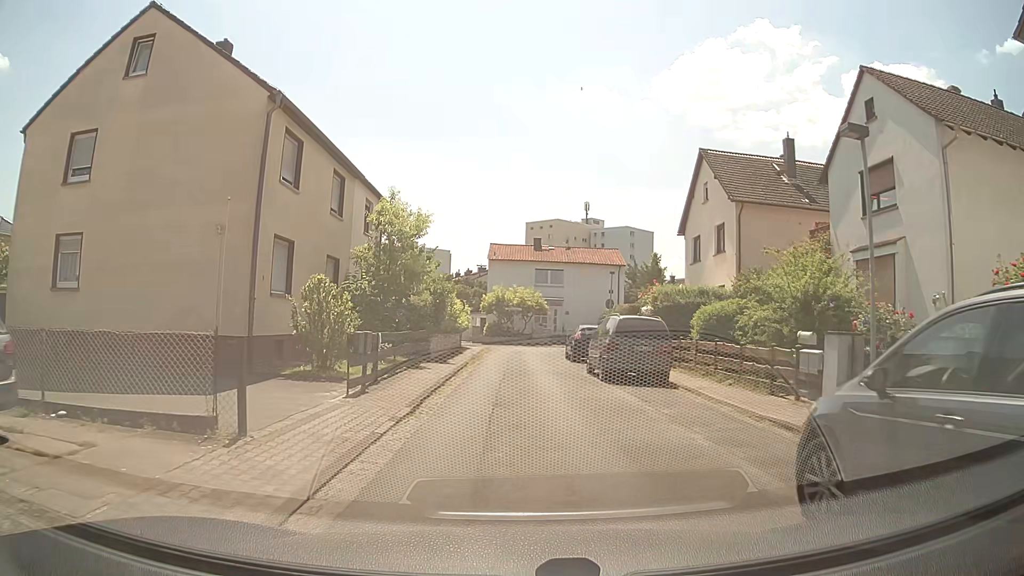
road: residential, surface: asphalt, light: Day
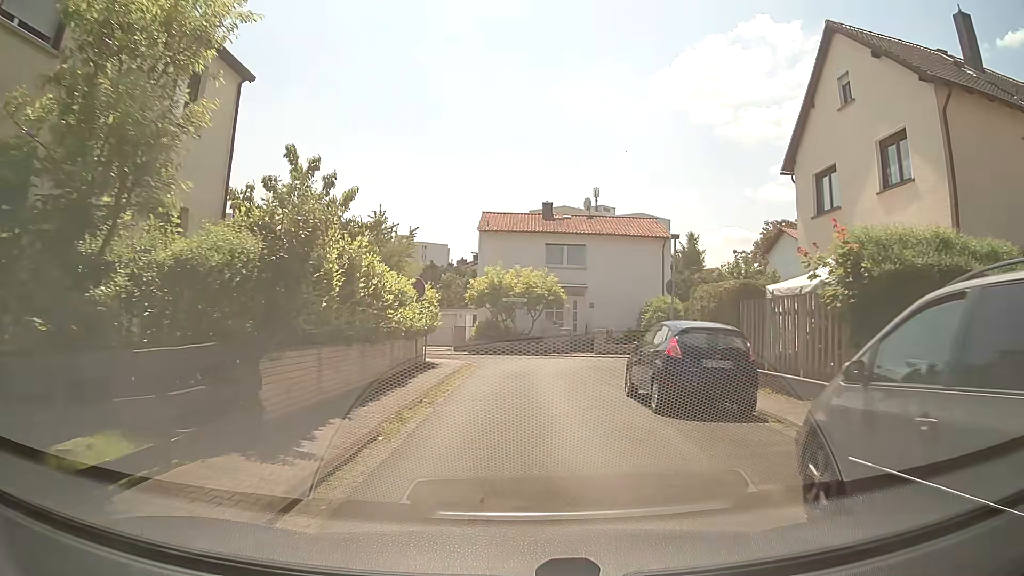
(0.0, +15.8) m; -2°
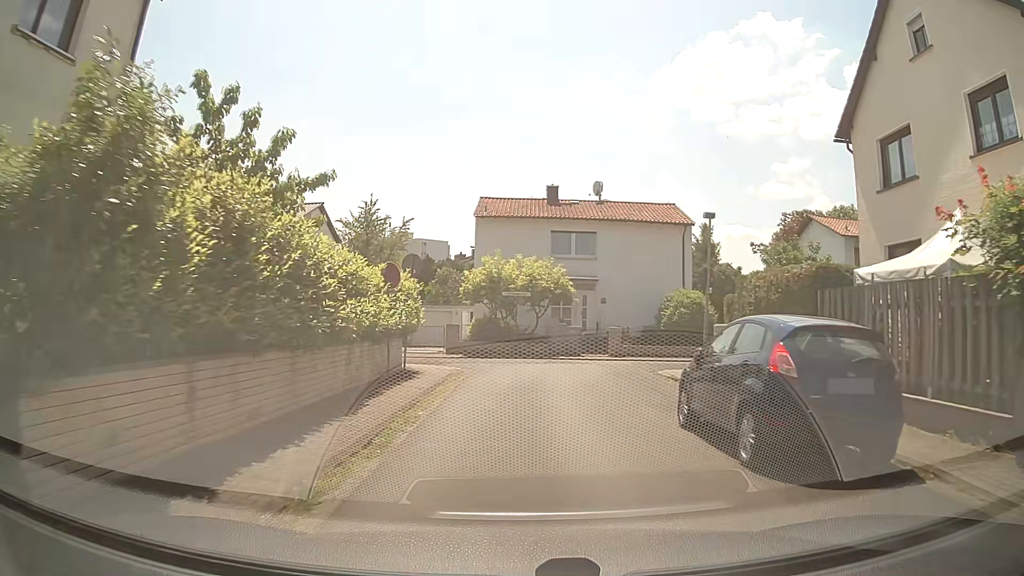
(0.0, +4.3) m; 0°
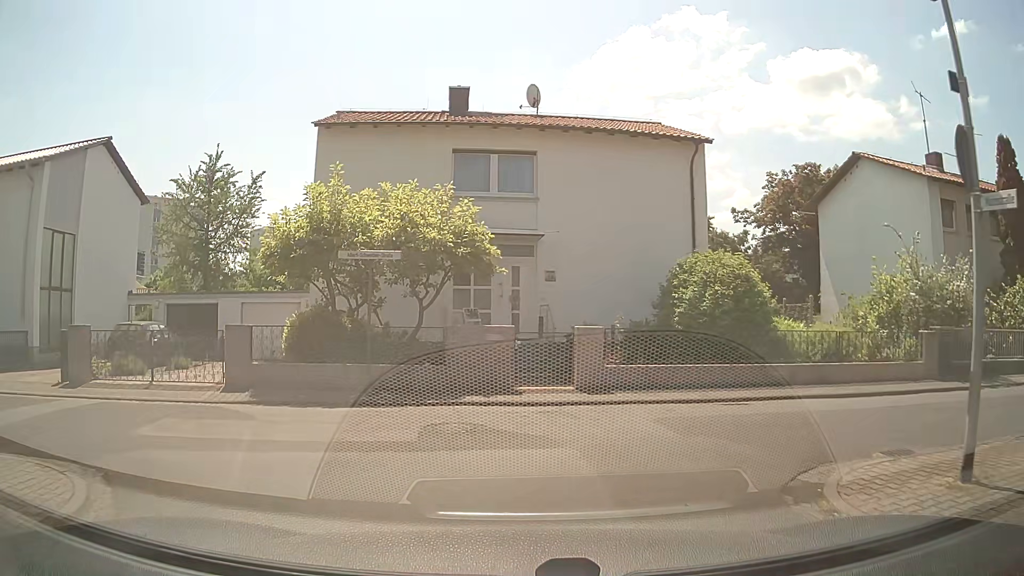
(+1.1, +14.7) m; +9°
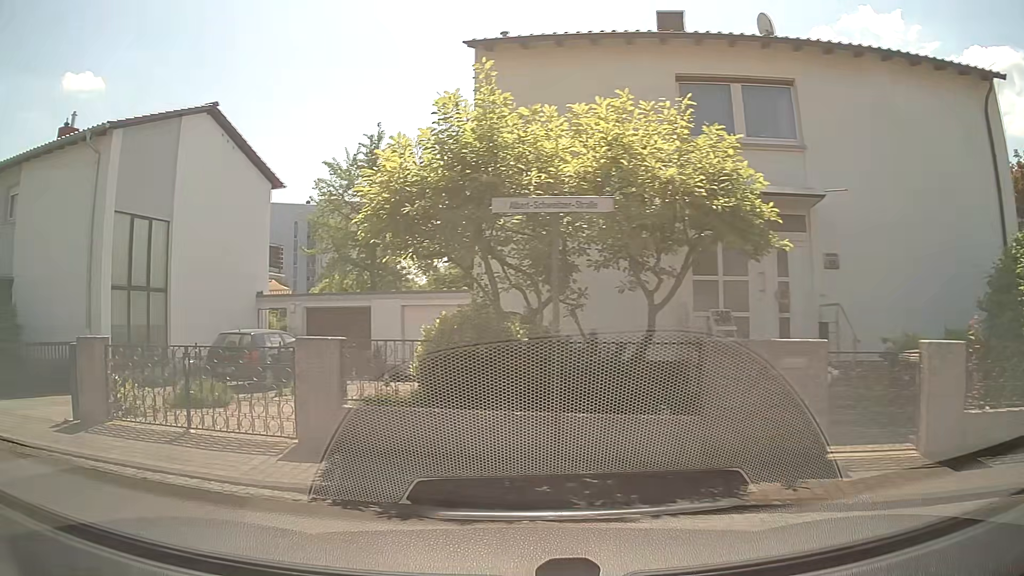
(-0.6, +5.7) m; -20°
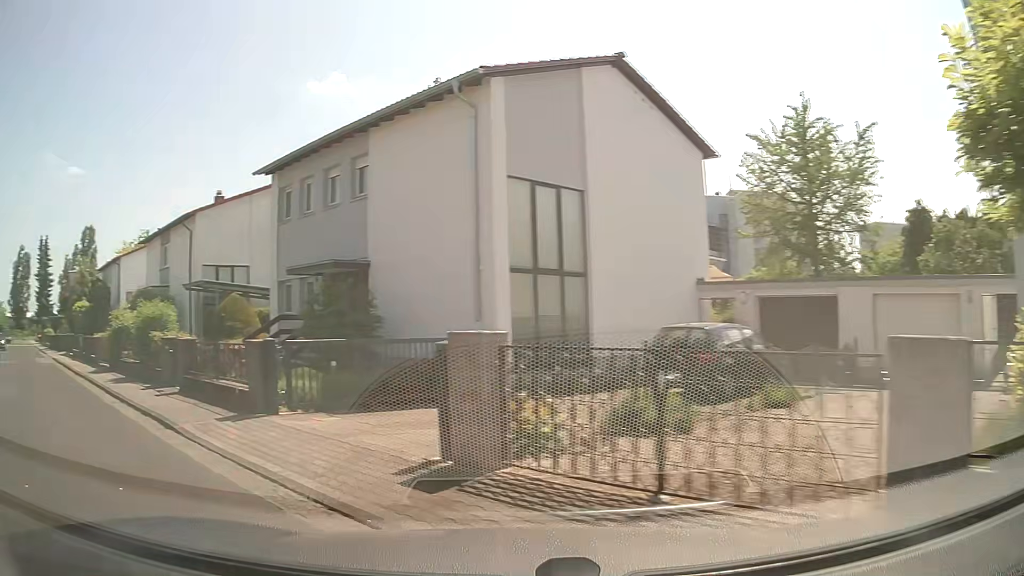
(-1.2, +3.9) m; -33°
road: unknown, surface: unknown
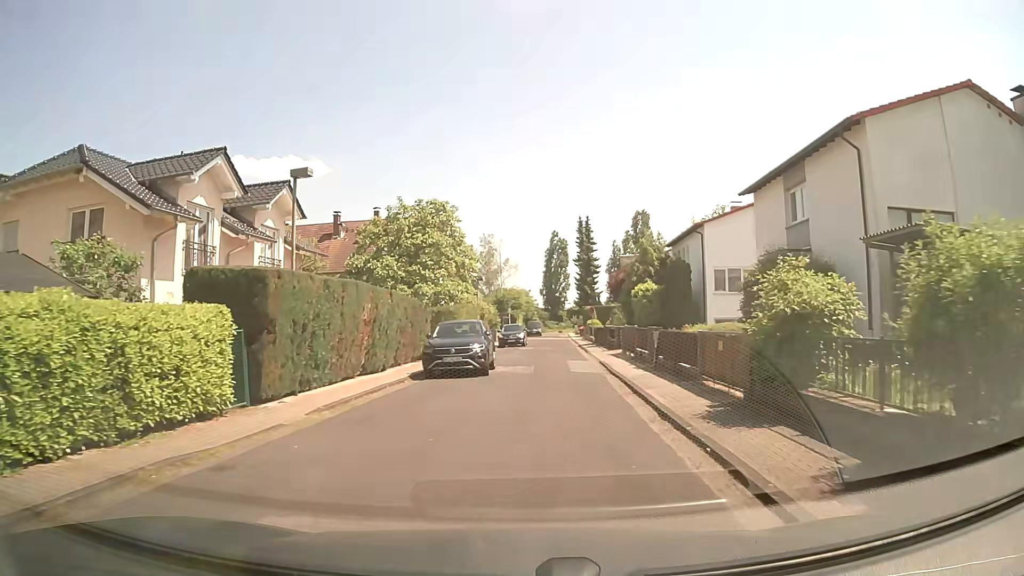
(-8.2, +11.6) m; -49°
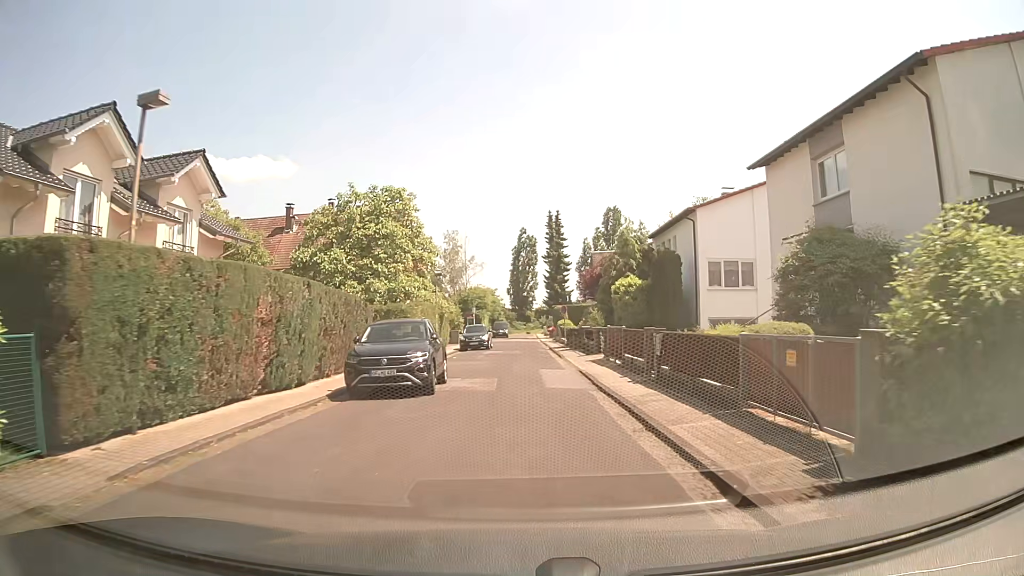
(+0.3, +5.1) m; +4°
